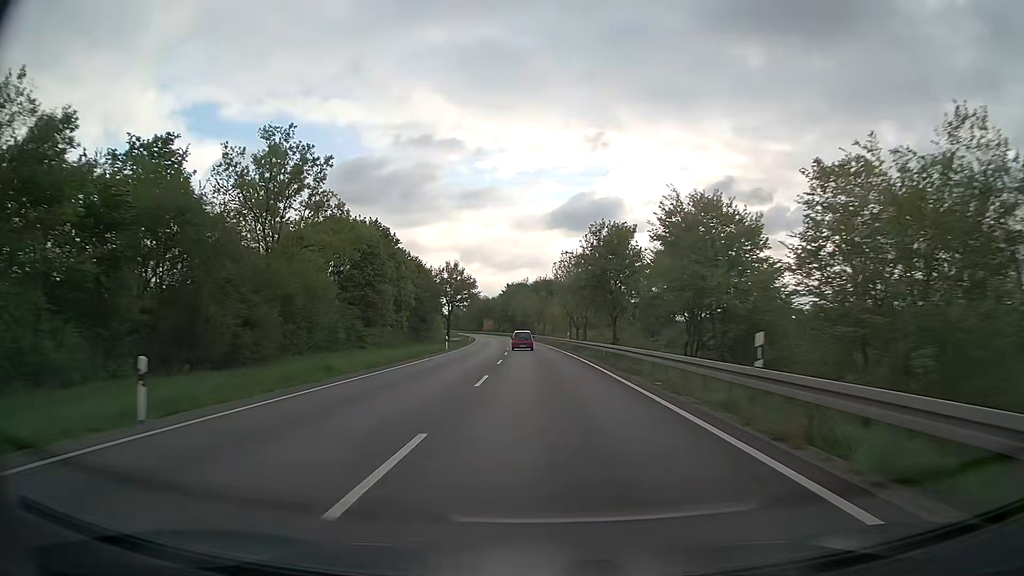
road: trunk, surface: asphalt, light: Day
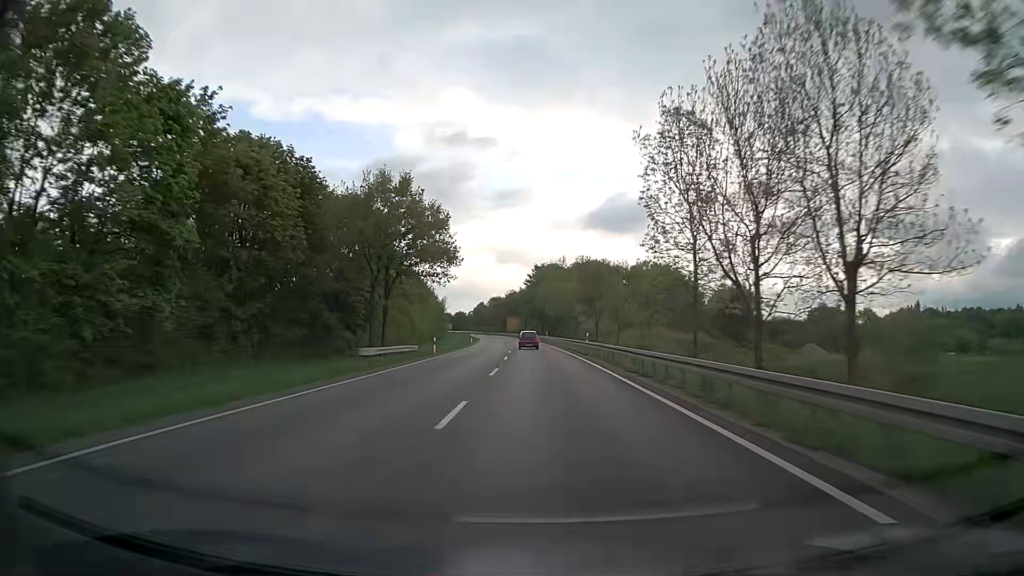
(-1.3, +55.6) m; -3°
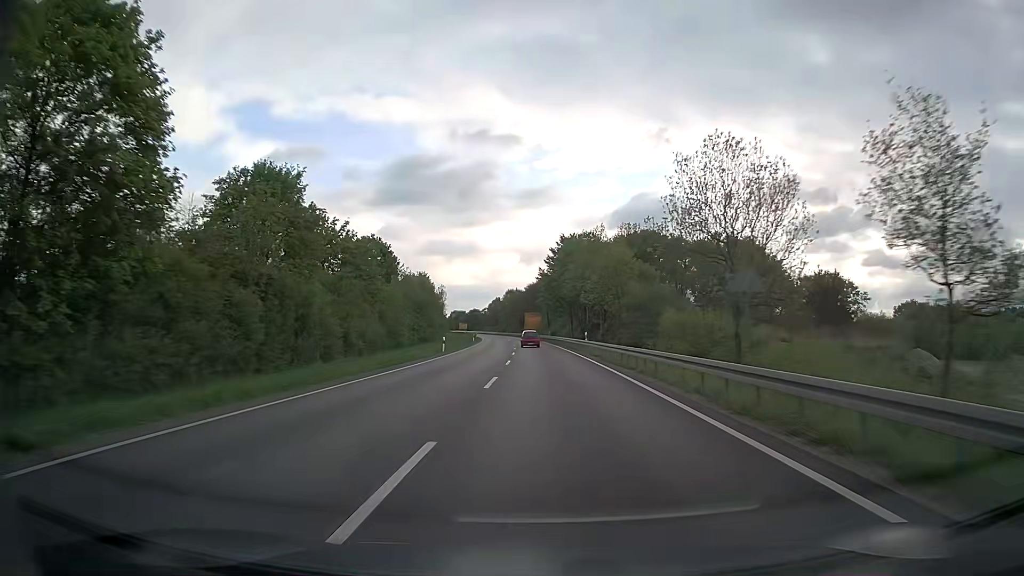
(-0.8, +41.1) m; -2°
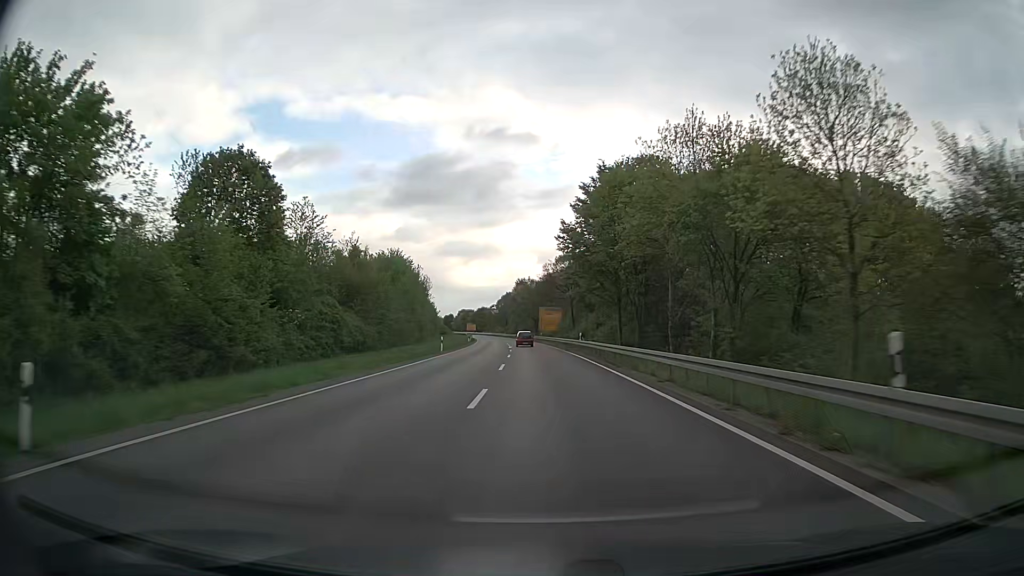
(-0.6, +40.4) m; -1°
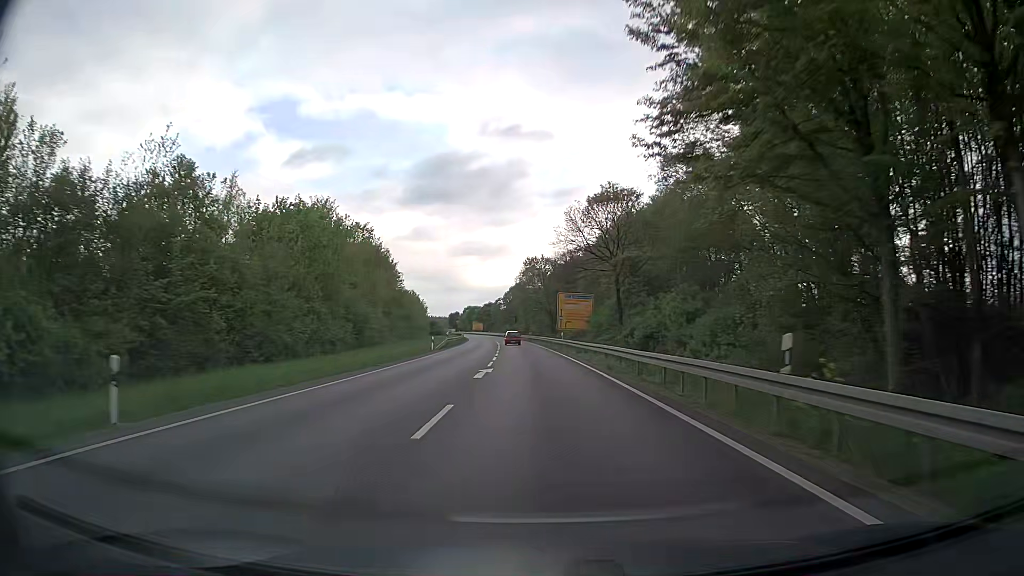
(-0.4, +39.4) m; -1°
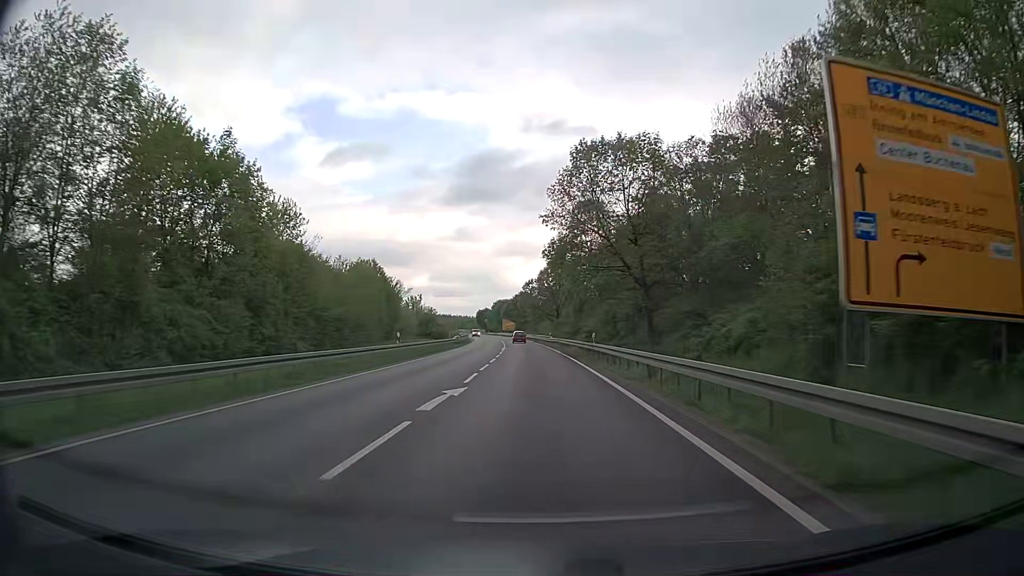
(-1.8, +62.6) m; -3°
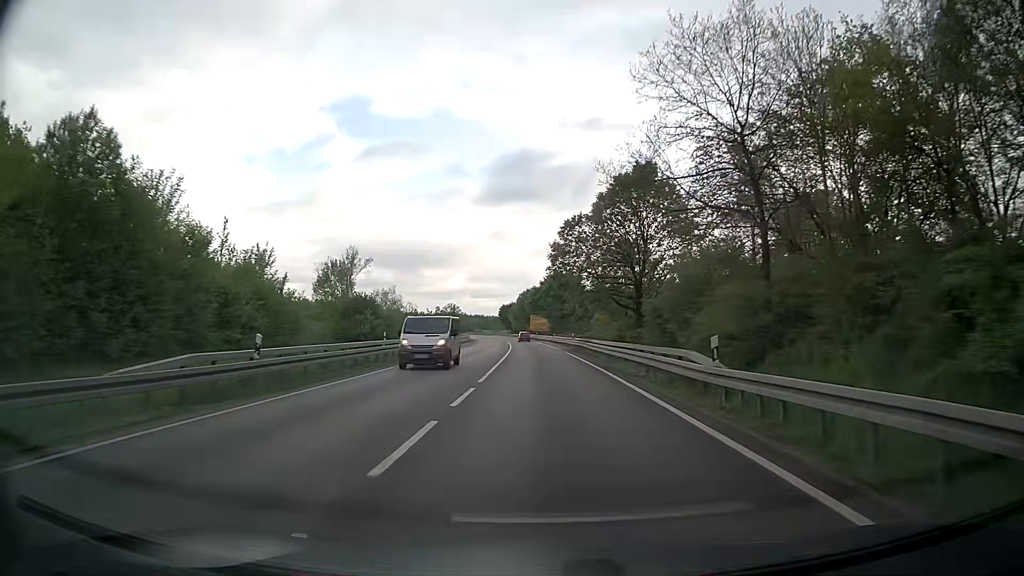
(-2.0, +59.8) m; -3°
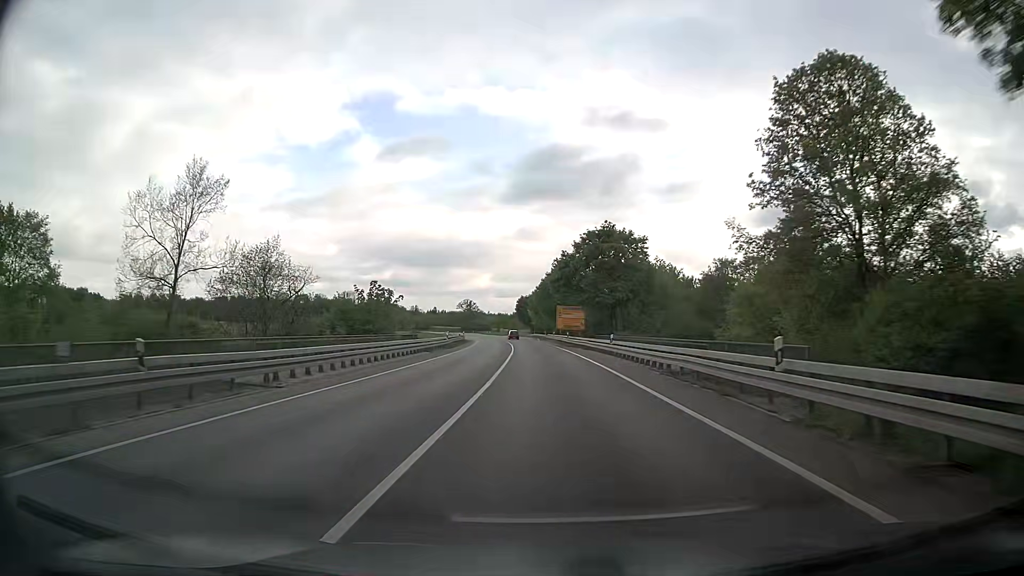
(-0.8, +46.9) m; -2°
(0, +10) (0, +20) (0, +30) (0, +40) (-1, +50) (-1, +60) (-1, +70) (-1, +80) (-2, +90) (-2, +100) m
